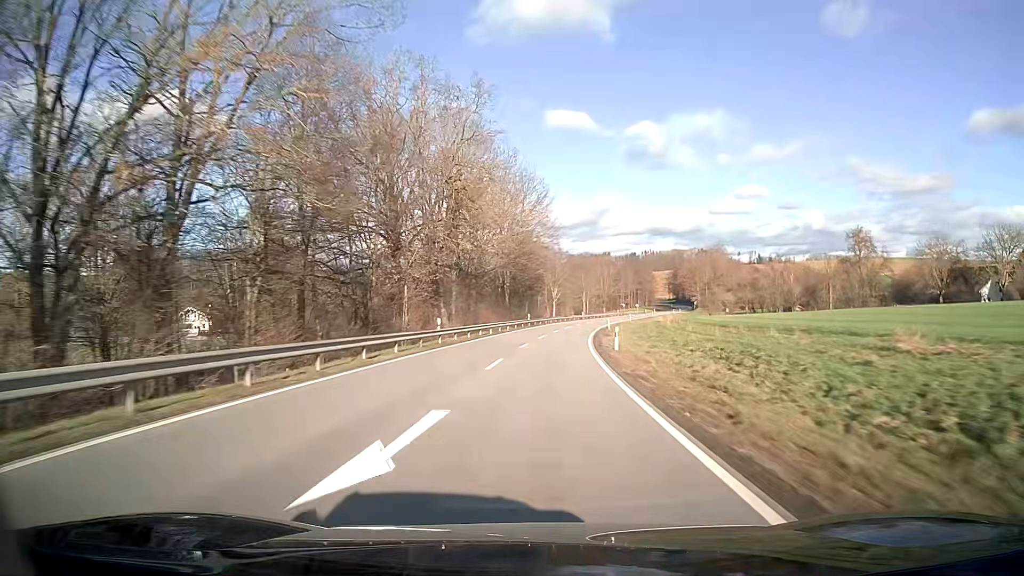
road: secondary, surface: asphalt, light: Day
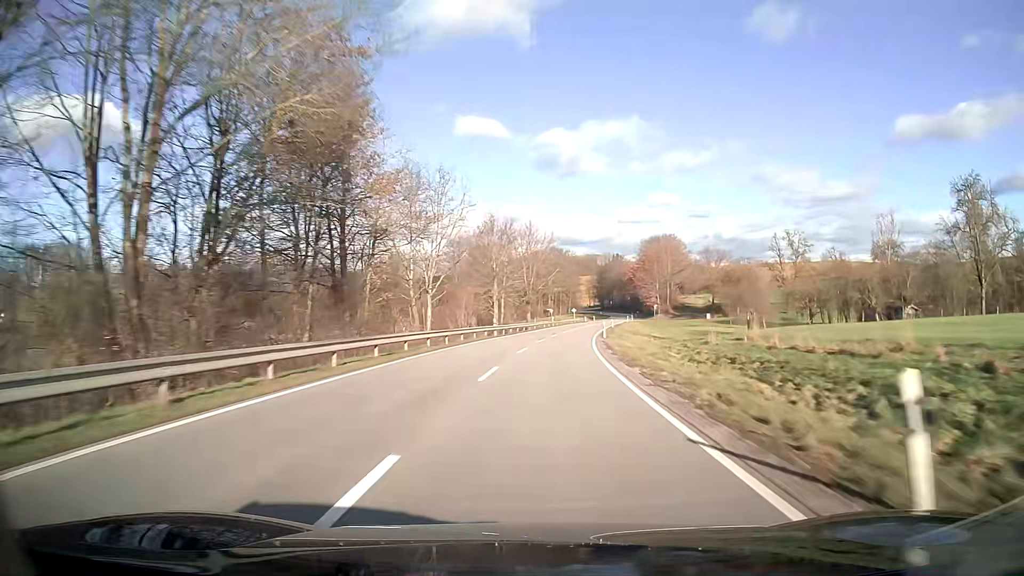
(+4.3, +62.9) m; +8°
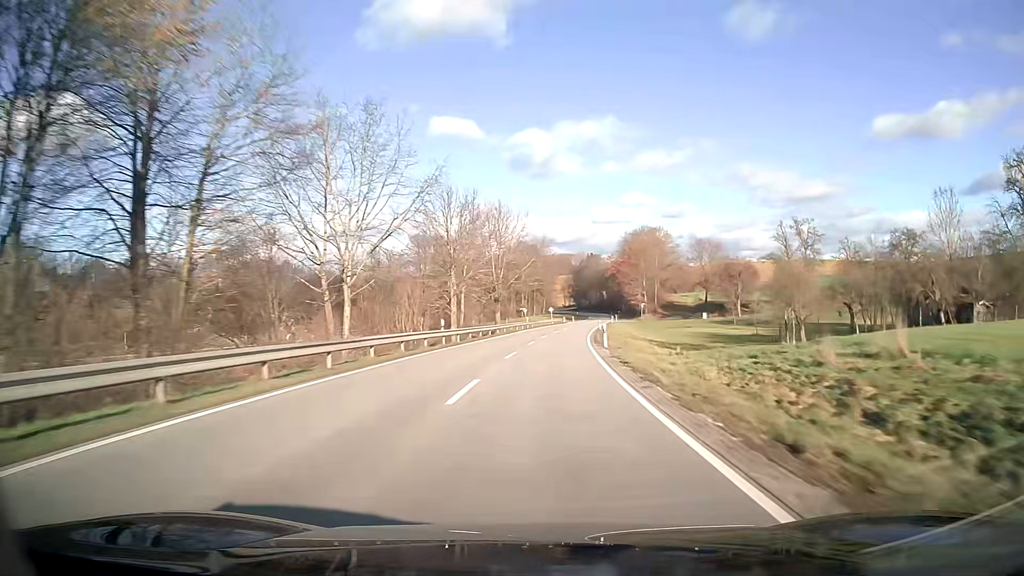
(+0.3, +15.8) m; +2°
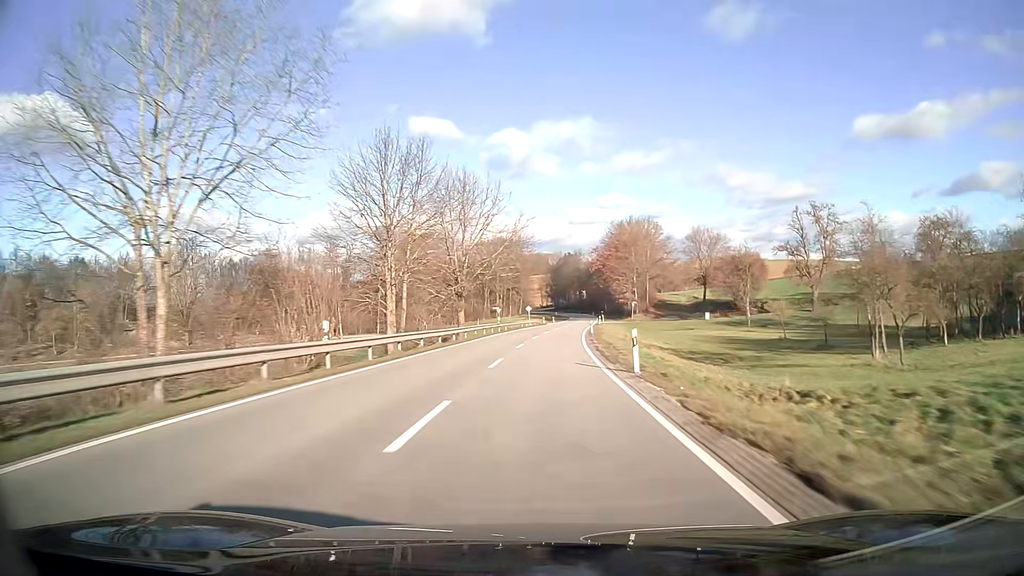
(+0.3, +15.8) m; +2°
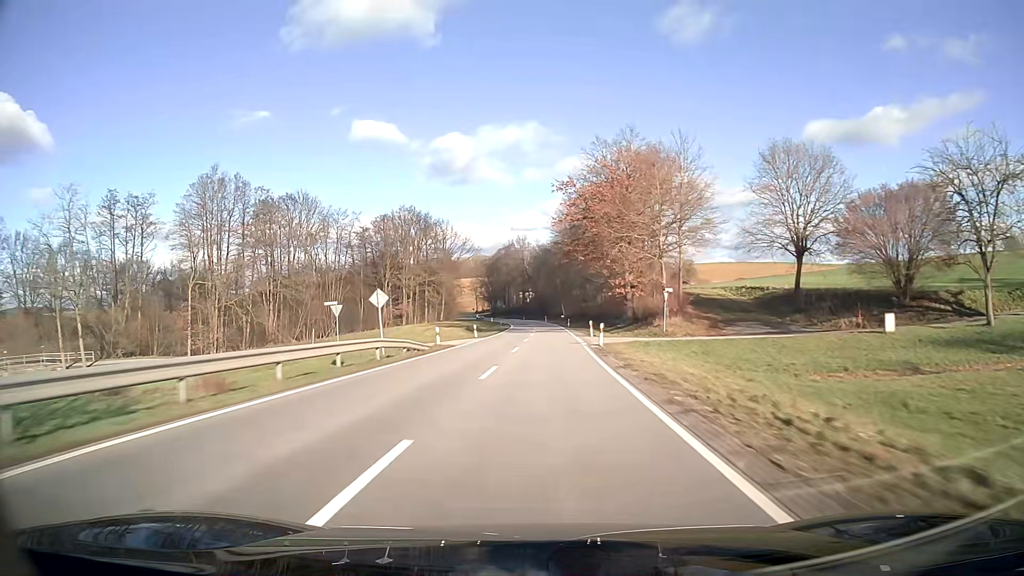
(+3.0, +63.3) m; +5°
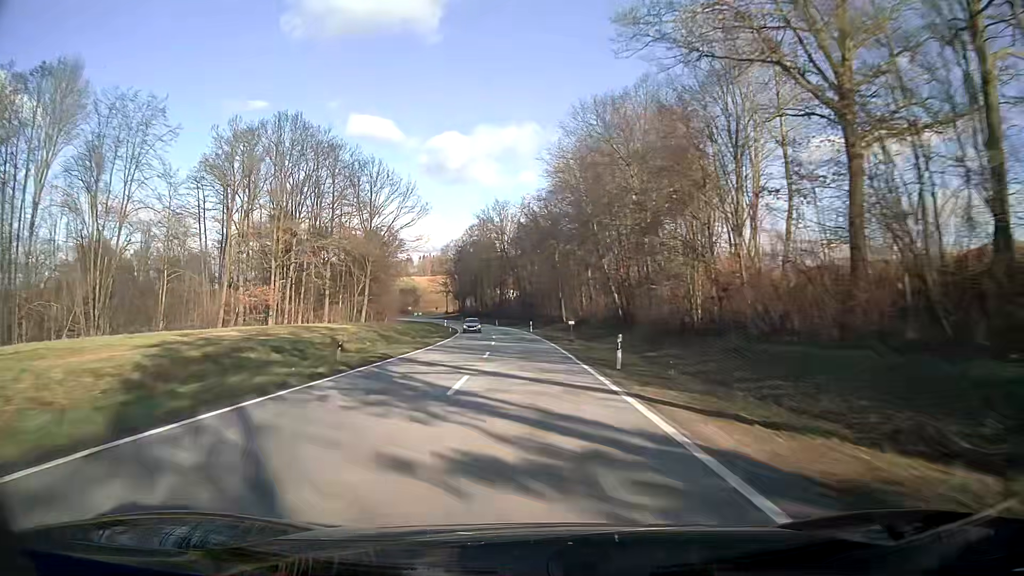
(+1.0, +63.2) m; 0°
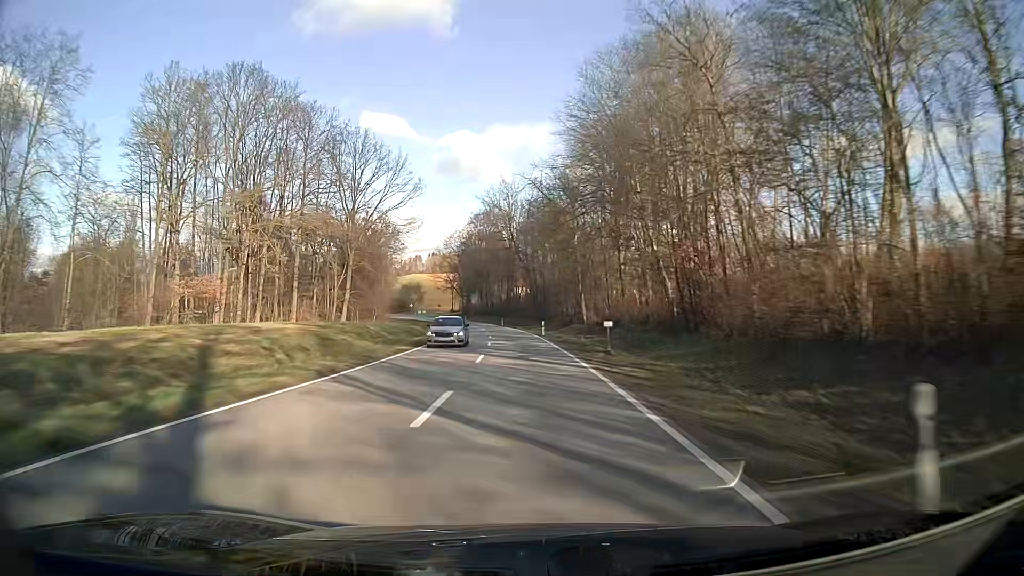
(-0.1, +15.8) m; -1°
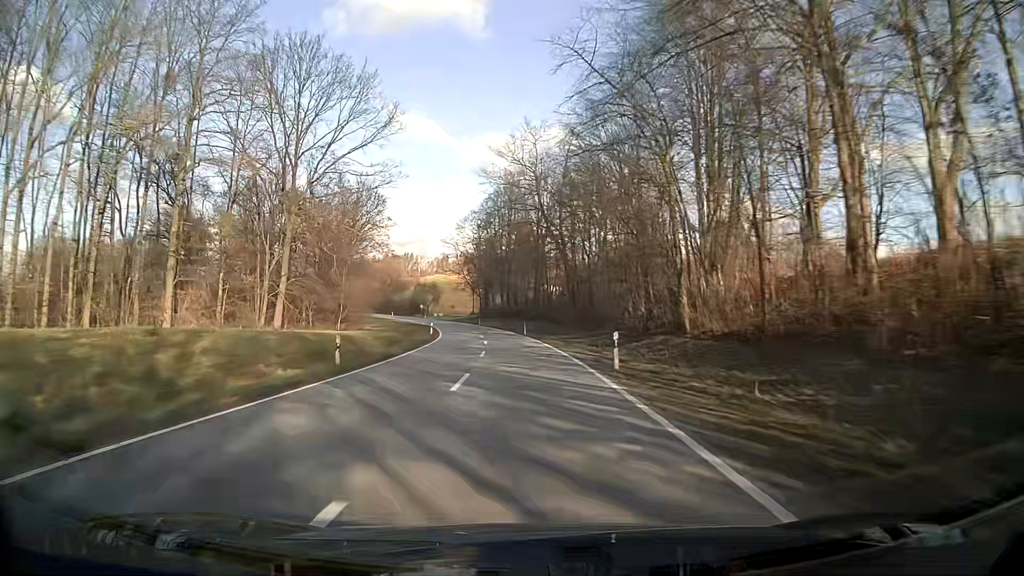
(-0.7, +31.6) m; -3°
(0, +10) (0, +20) (-1, +30) (-2, +40) (-3, +50) (-4, +60) (-5, +70) (-7, +80) (-9, +89) (-11, +99) m
